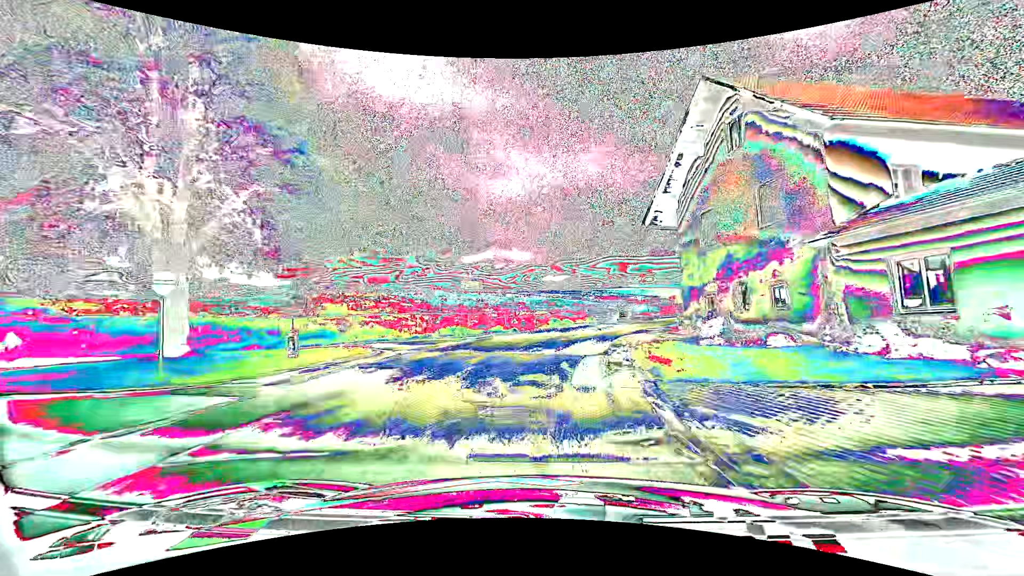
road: tertiary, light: Day
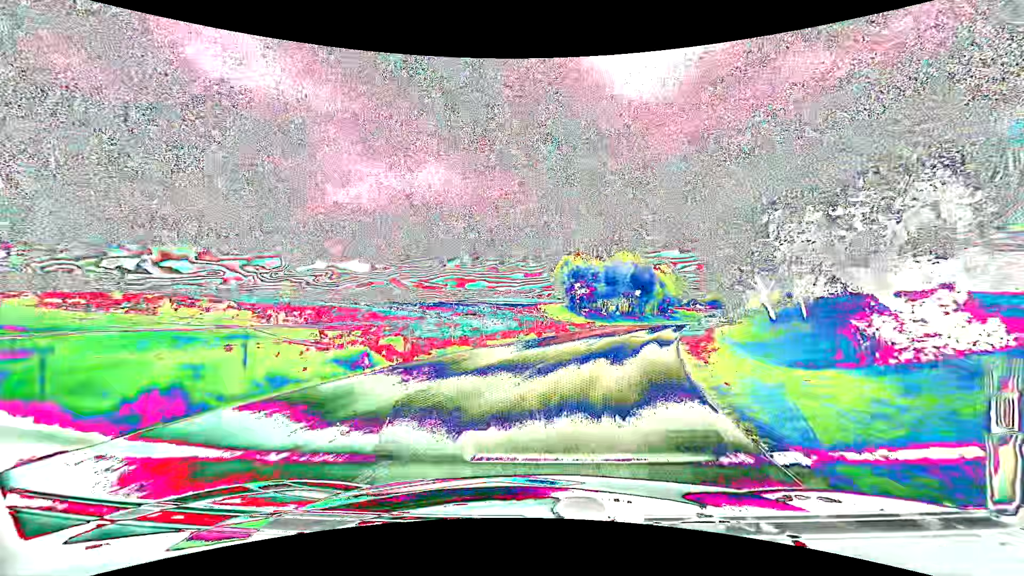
(+4.3, +30.3) m; +18°
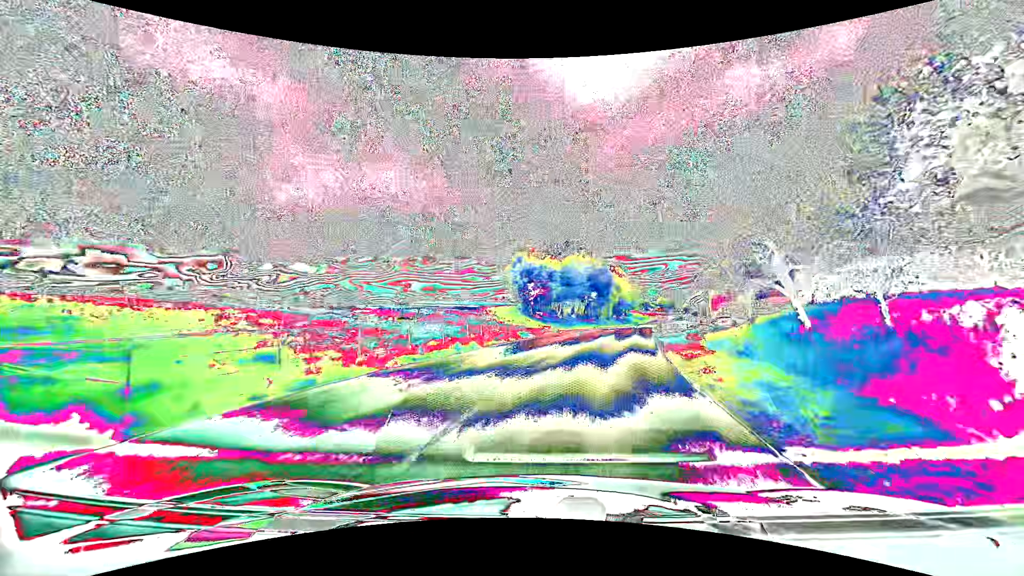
(+0.3, +6.3) m; +6°
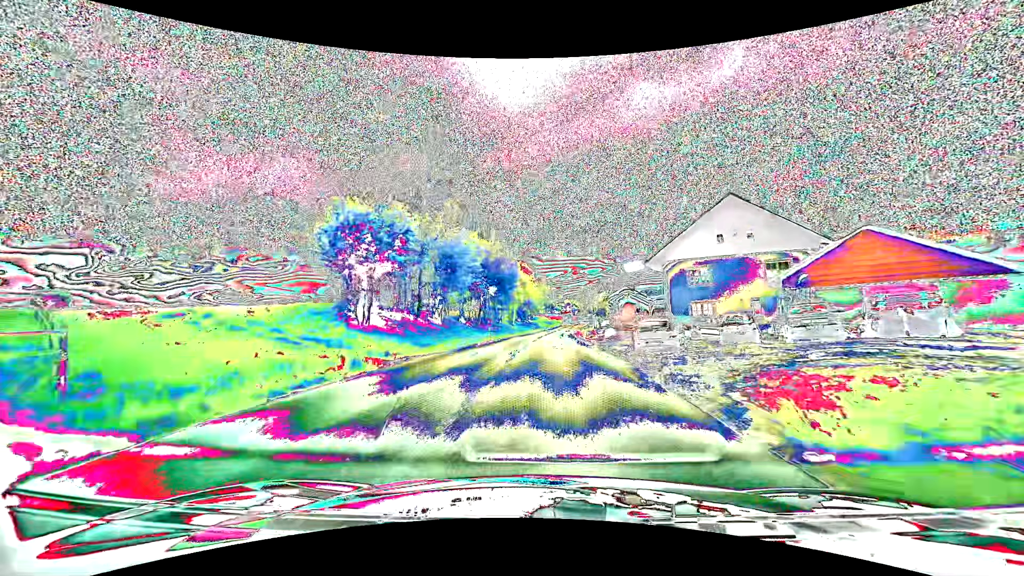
(+3.2, +25.6) m; +11°
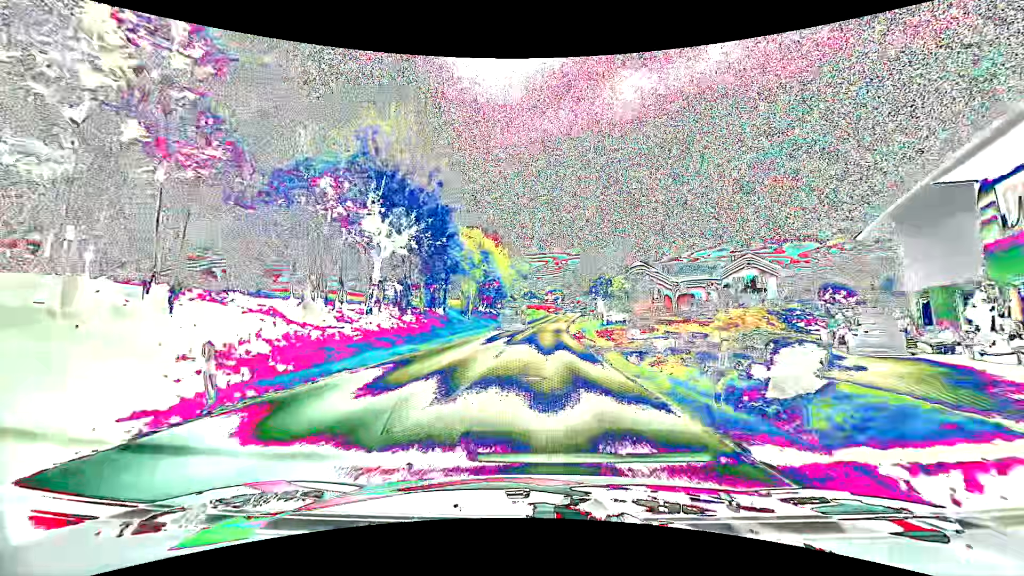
(+1.0, +34.7) m; +3°
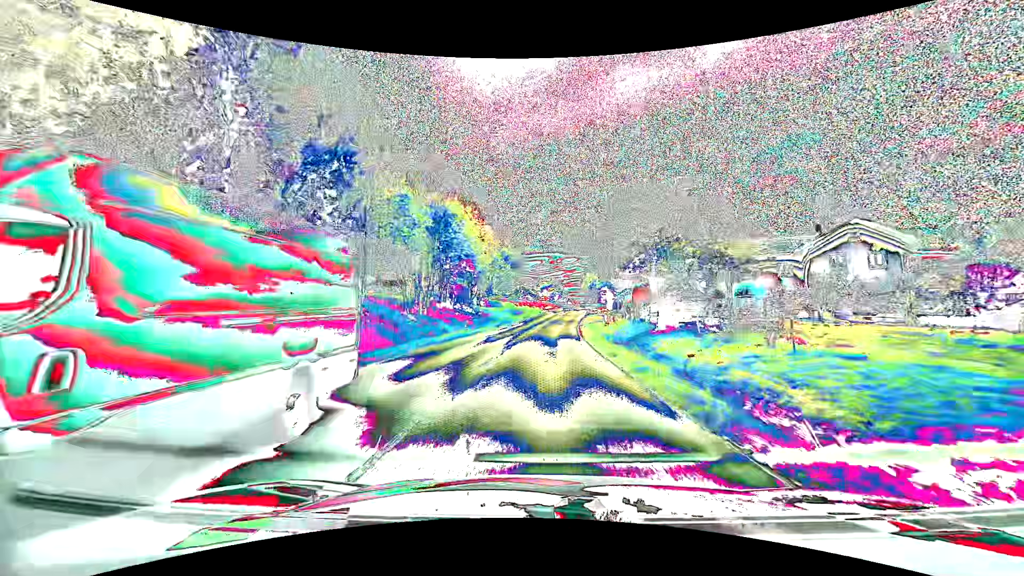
(0.0, +22.8) m; 0°
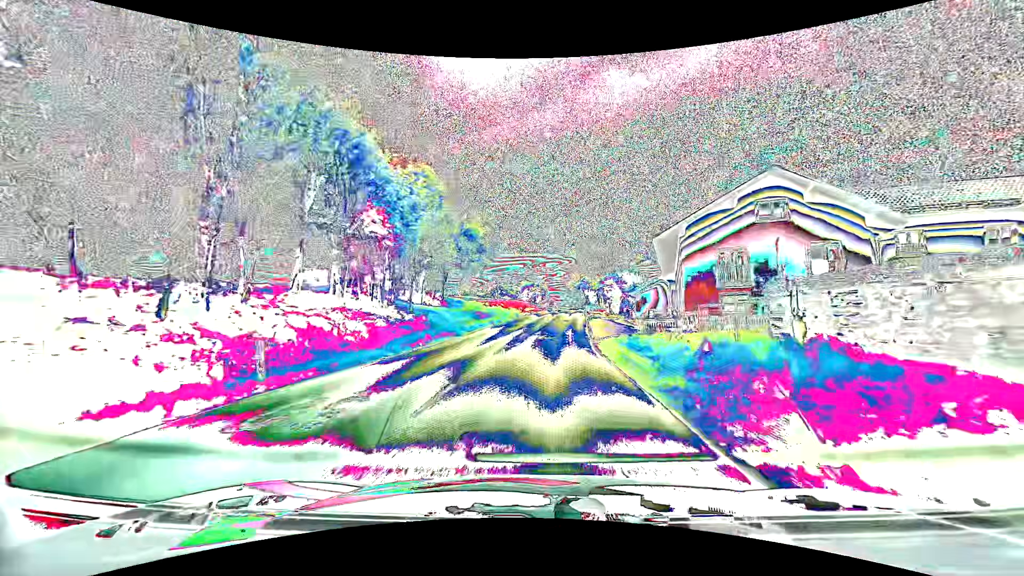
(+0.3, +24.4) m; +2°
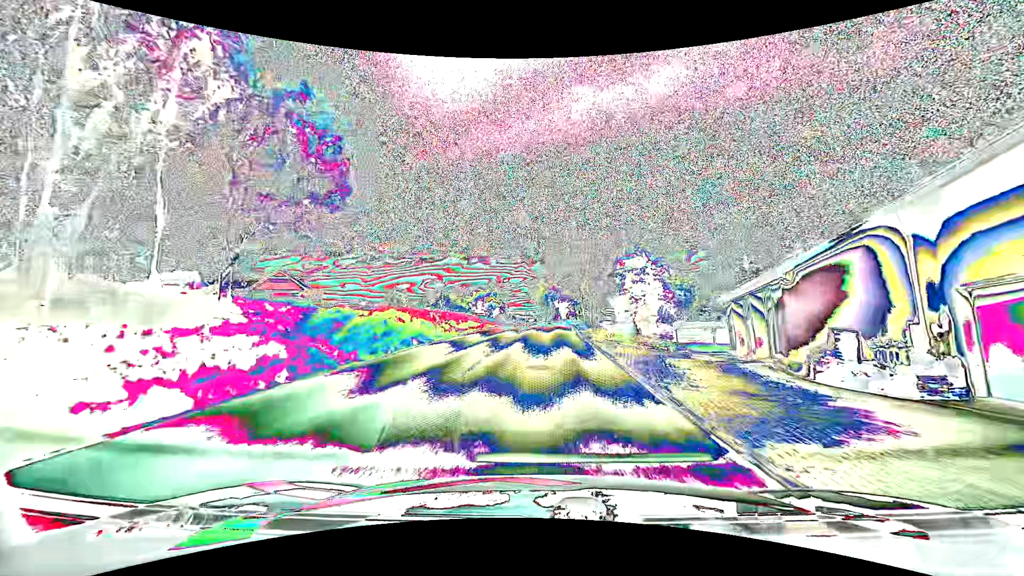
(+1.5, +32.8) m; +5°
(0, +10) (0, +20) (0, +30) (+1, +40) (+1, +50) (+1, +60) (+1, +70) (+1, +80) (+1, +90) (+1, +100) m
